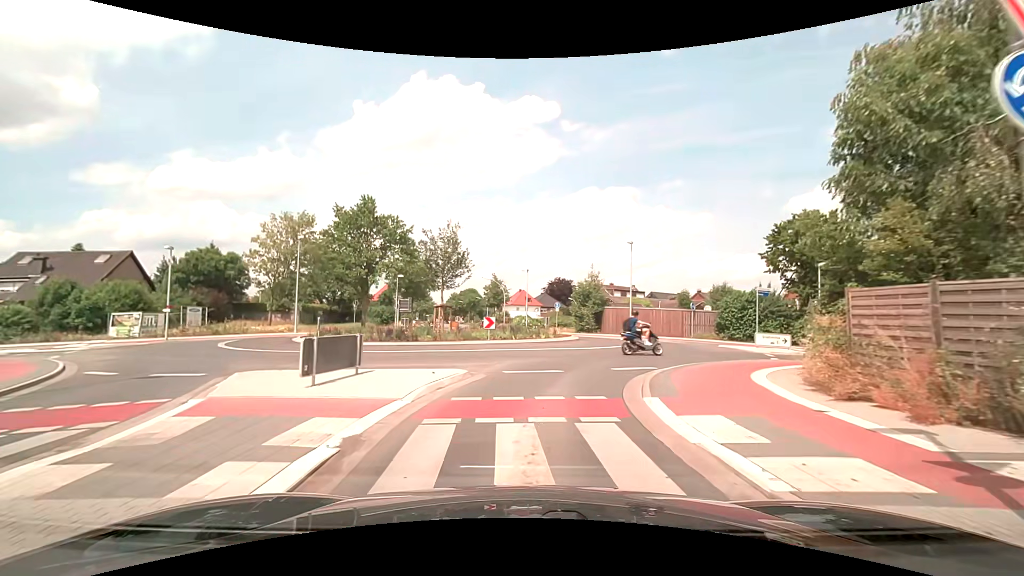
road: secondary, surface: asphalt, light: Day
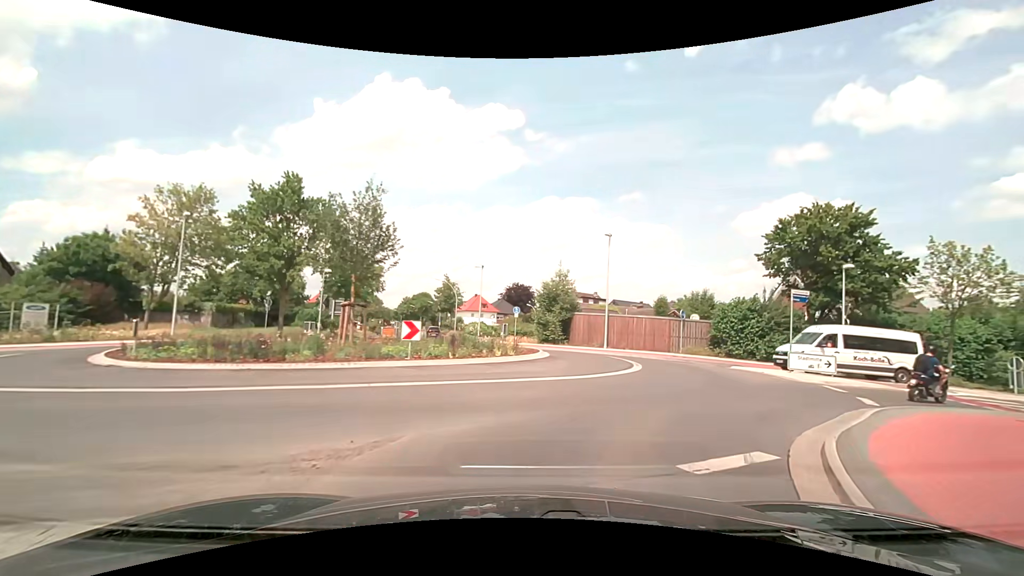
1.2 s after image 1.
(+0.2, +8.6) m; +4°
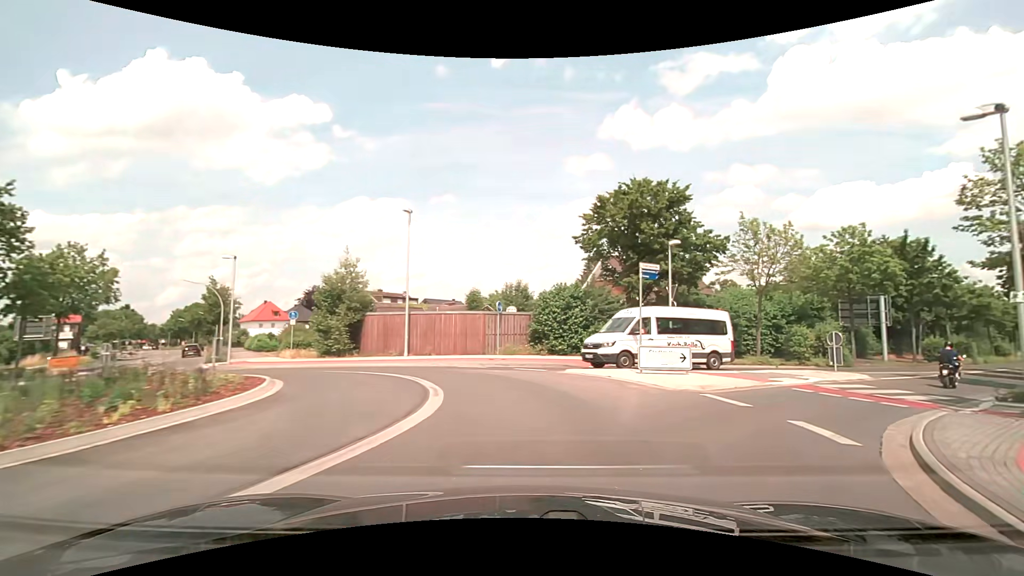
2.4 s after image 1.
(+1.4, +7.7) m; +23°
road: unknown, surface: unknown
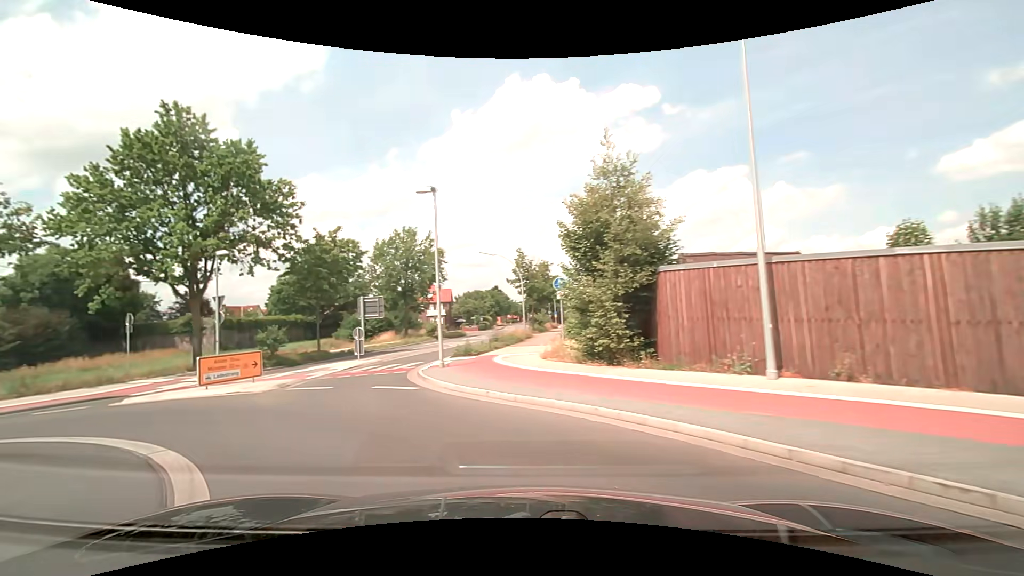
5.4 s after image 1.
(-3.1, +16.8) m; -38°
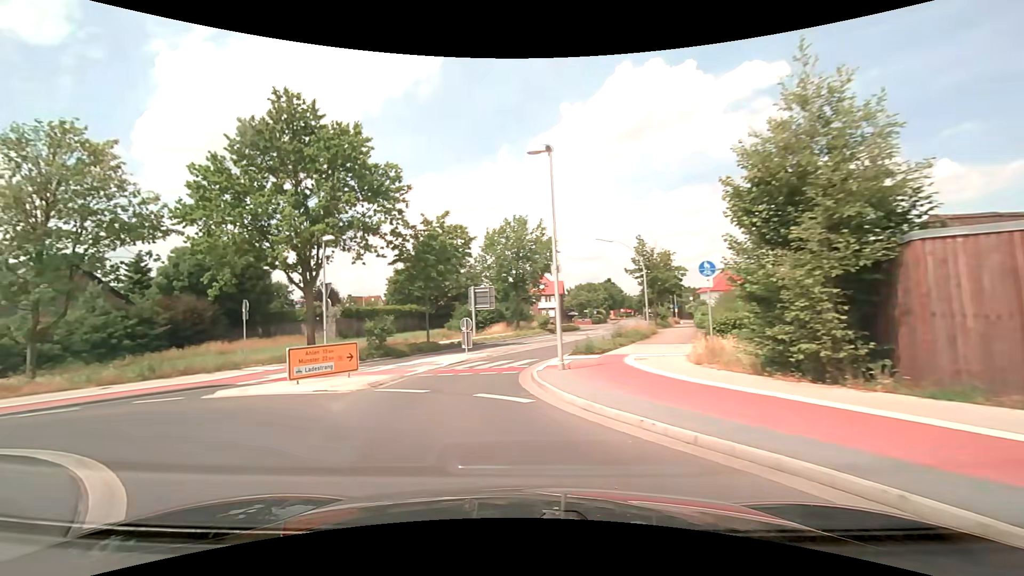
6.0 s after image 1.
(-0.4, +3.5) m; -13°
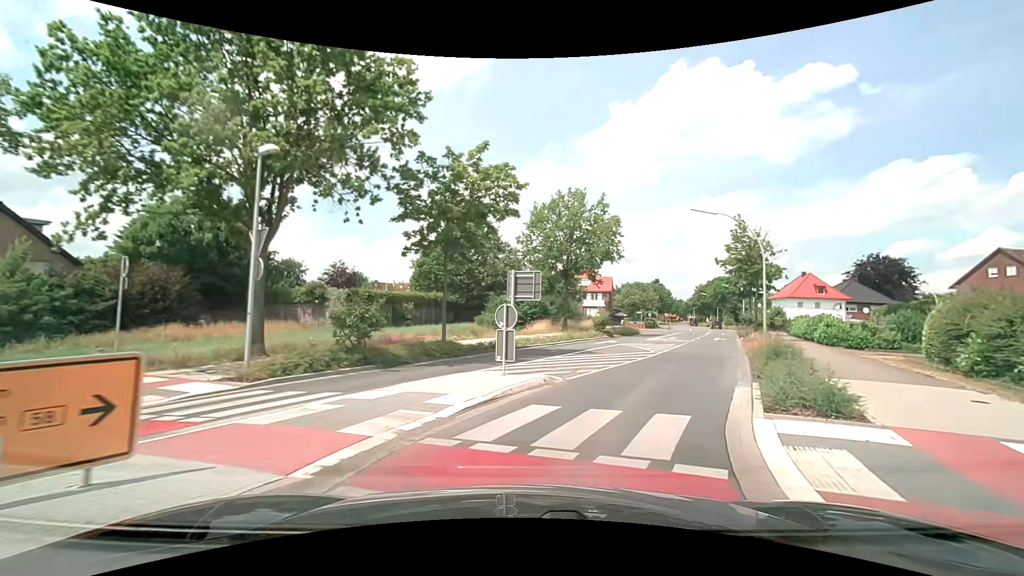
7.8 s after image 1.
(-1.5, +11.6) m; -5°
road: secondary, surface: asphalt
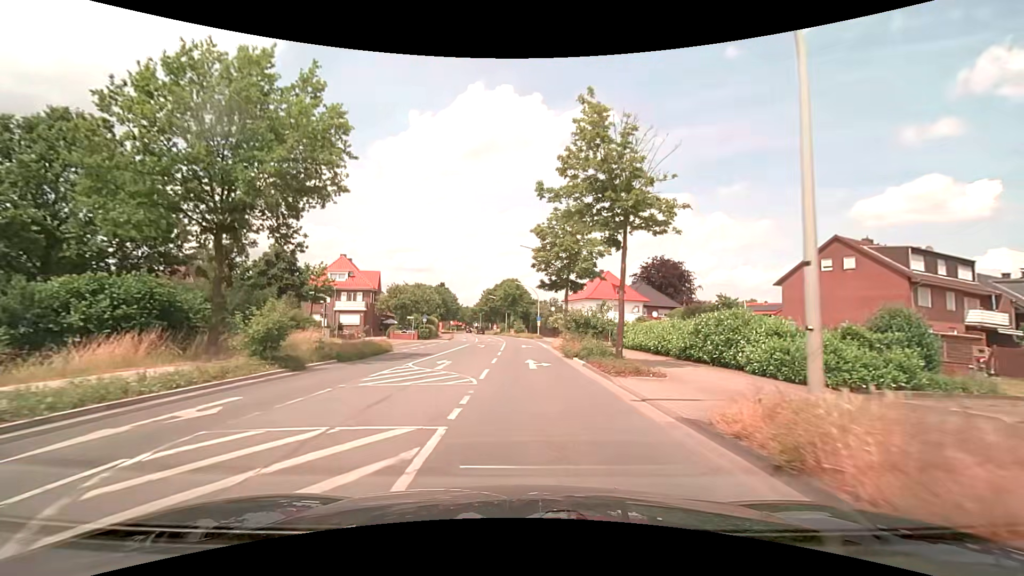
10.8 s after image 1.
(+7.4, +24.1) m; +25°
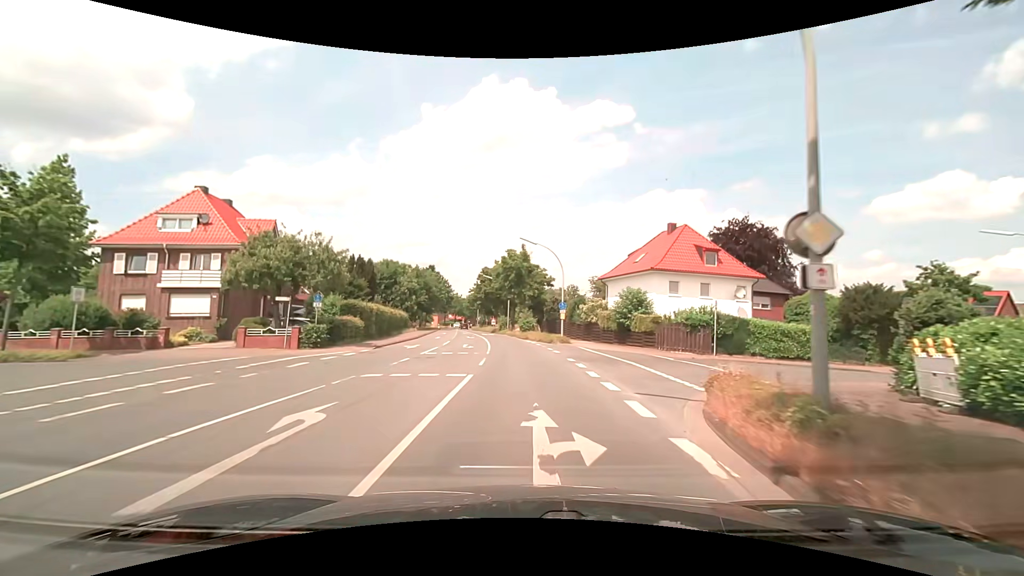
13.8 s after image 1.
(-0.1, +33.3) m; -1°
(0, +10) (0, +20) (-1, +30) (-2, +40) (-3, +50) (-4, +60) (-6, +70) (-7, +80) (-9, +89) (-11, +99) m
